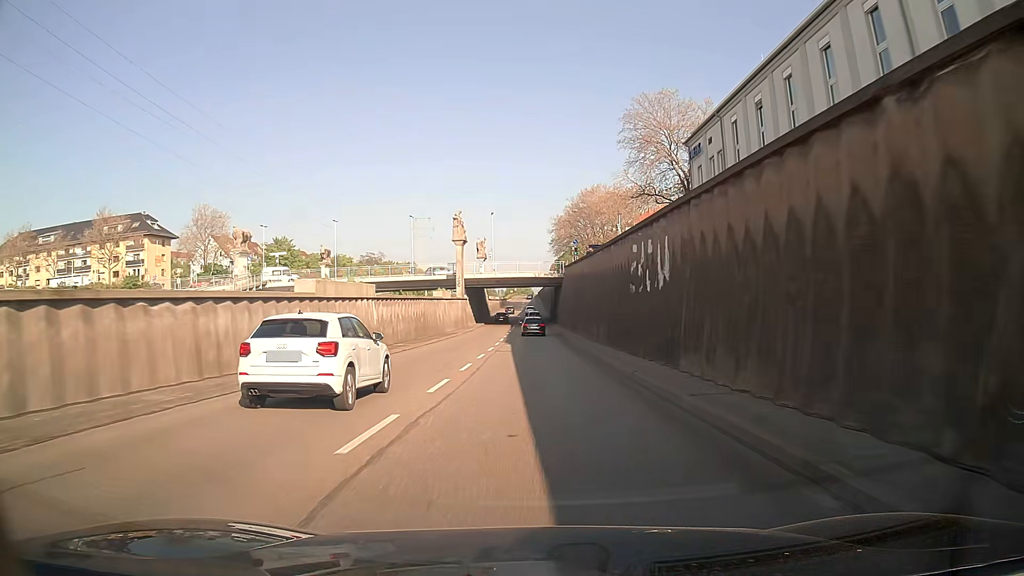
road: trunk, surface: asphalt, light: Day
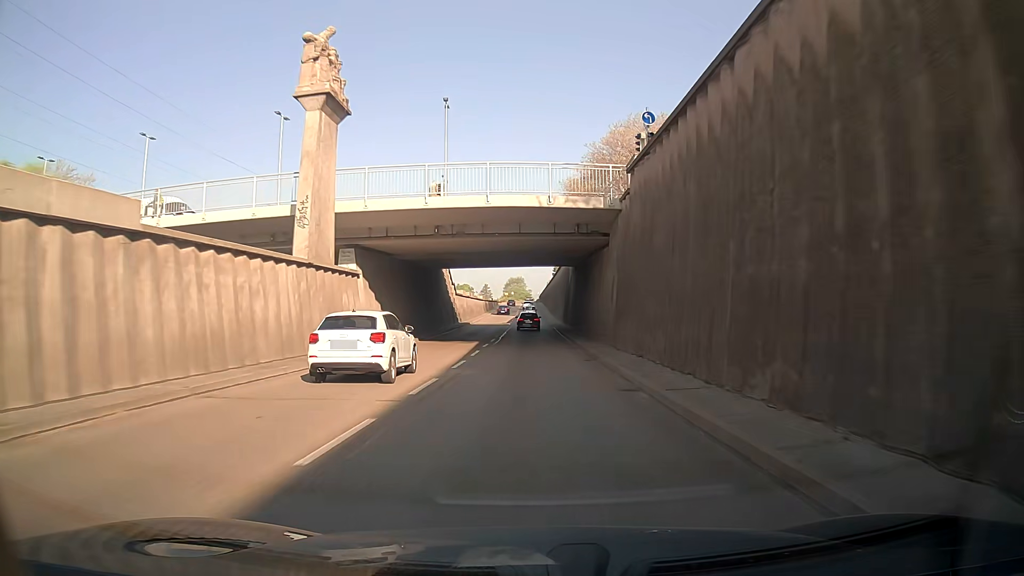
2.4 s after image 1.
(+0.2, +49.6) m; 0°
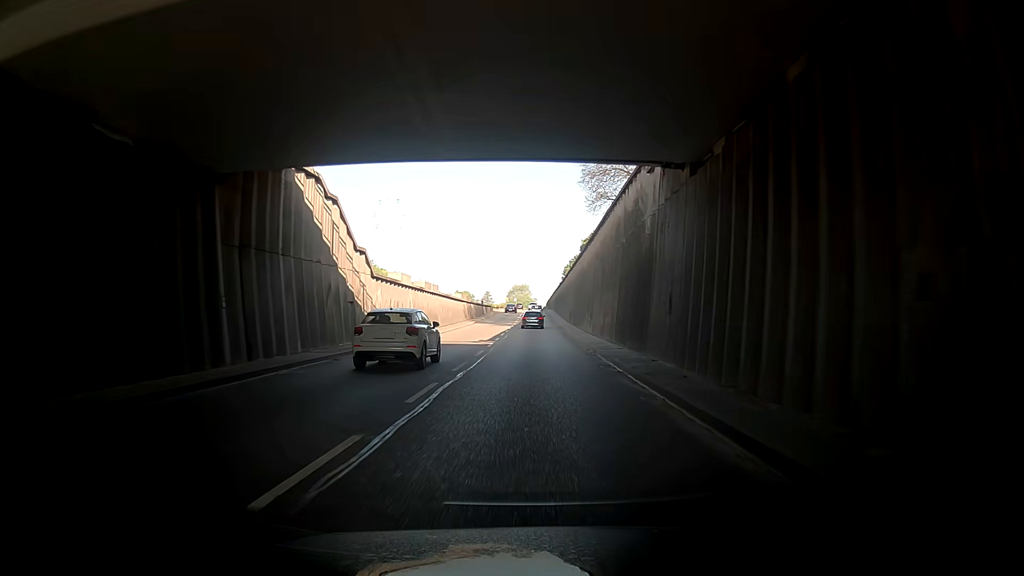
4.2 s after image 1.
(-0.3, +37.6) m; -1°
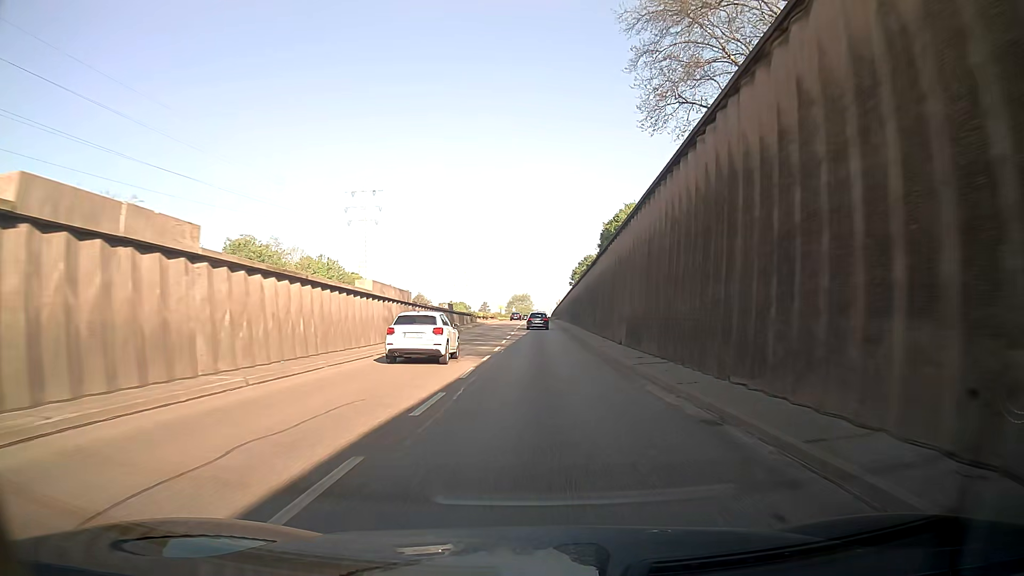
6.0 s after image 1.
(-0.3, +37.6) m; +1°
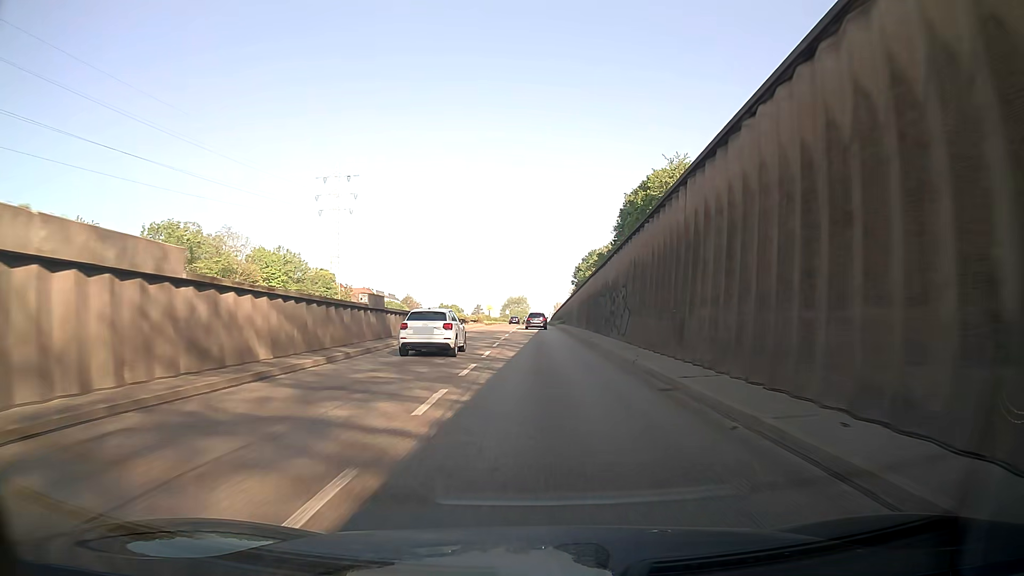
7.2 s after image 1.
(+0.2, +24.9) m; 0°
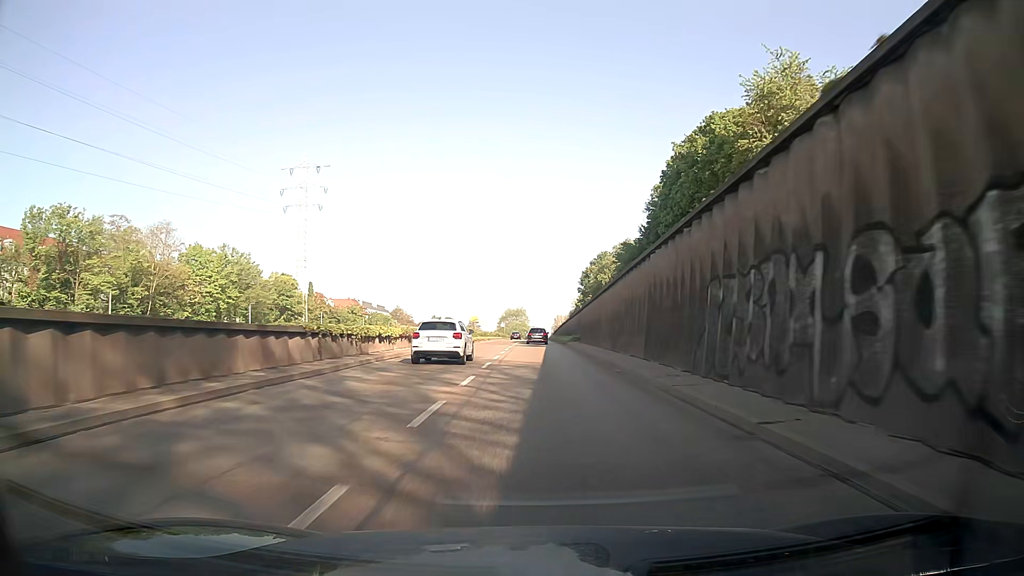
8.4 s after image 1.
(+0.1, +24.9) m; 0°
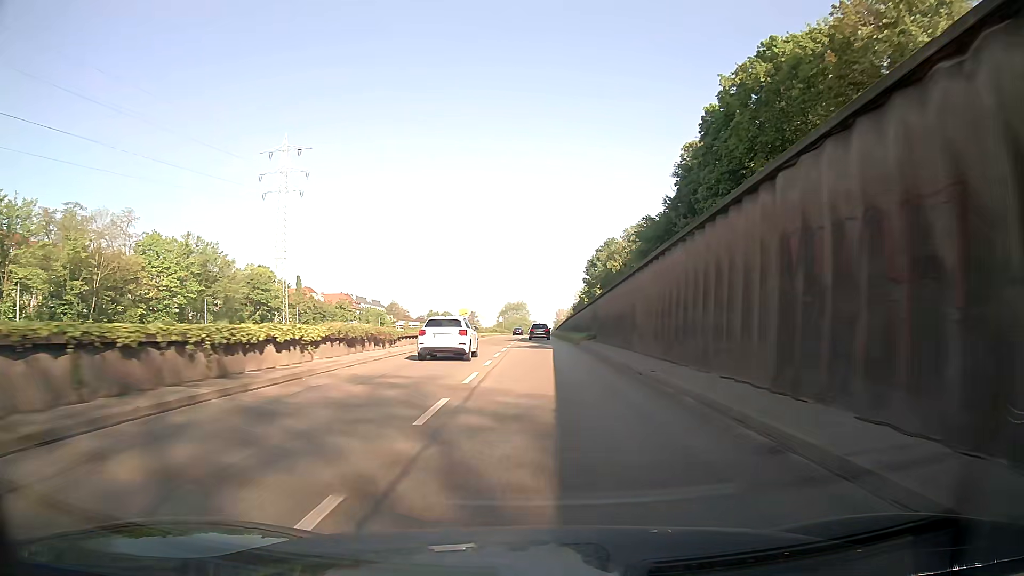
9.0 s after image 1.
(0.0, +12.4) m; 0°
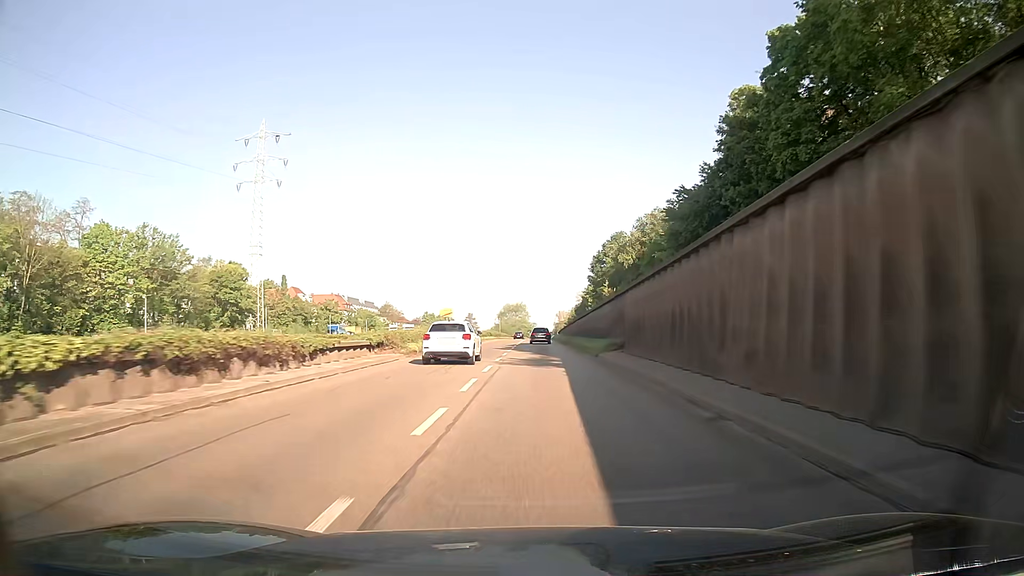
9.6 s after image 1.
(0.0, +12.3) m; 0°
(0, +10) (0, +20) (0, +30) (0, +40) (0, +50) (0, +60) (0, +70) (0, +80) (+1, +90) (+1, +100) m
